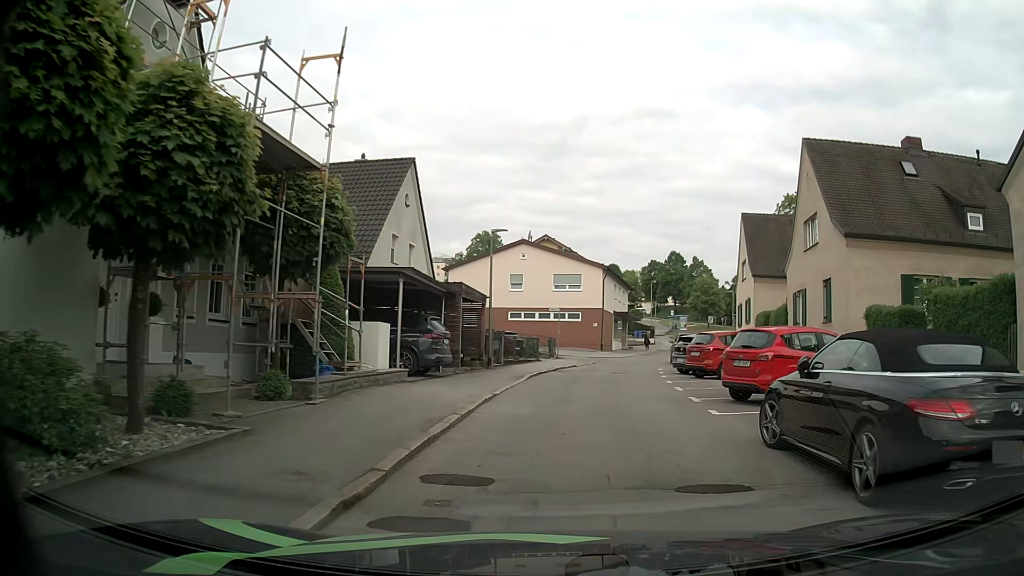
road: residential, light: Day
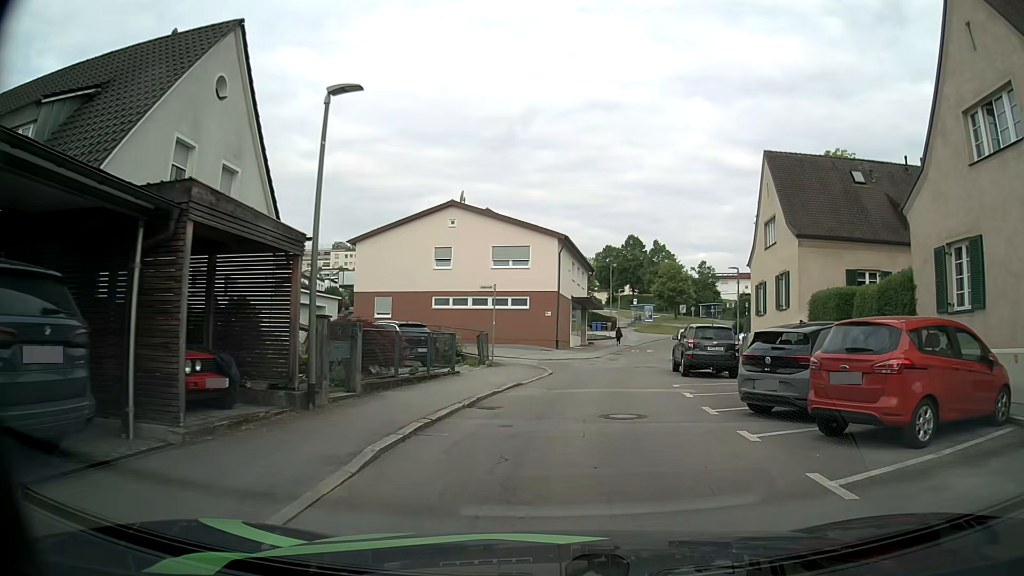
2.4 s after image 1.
(+0.6, +14.6) m; +5°
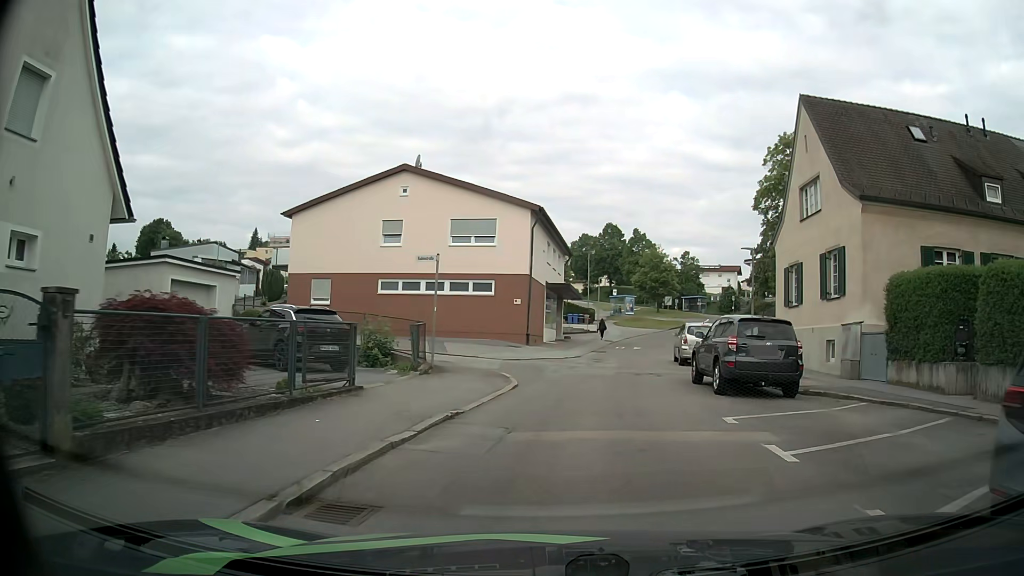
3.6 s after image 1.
(+0.1, +7.5) m; +2°
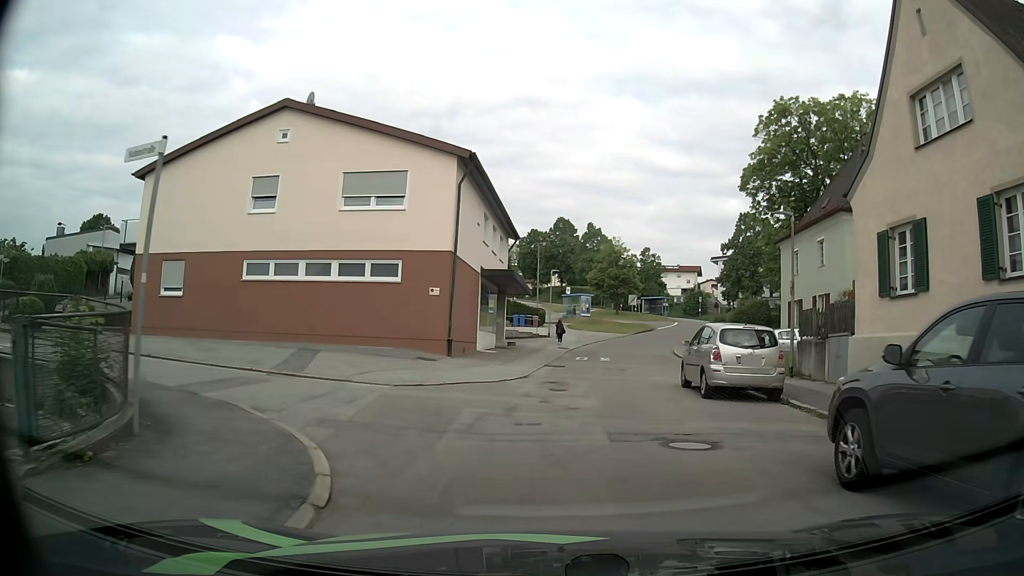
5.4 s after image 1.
(+0.4, +11.1) m; +5°
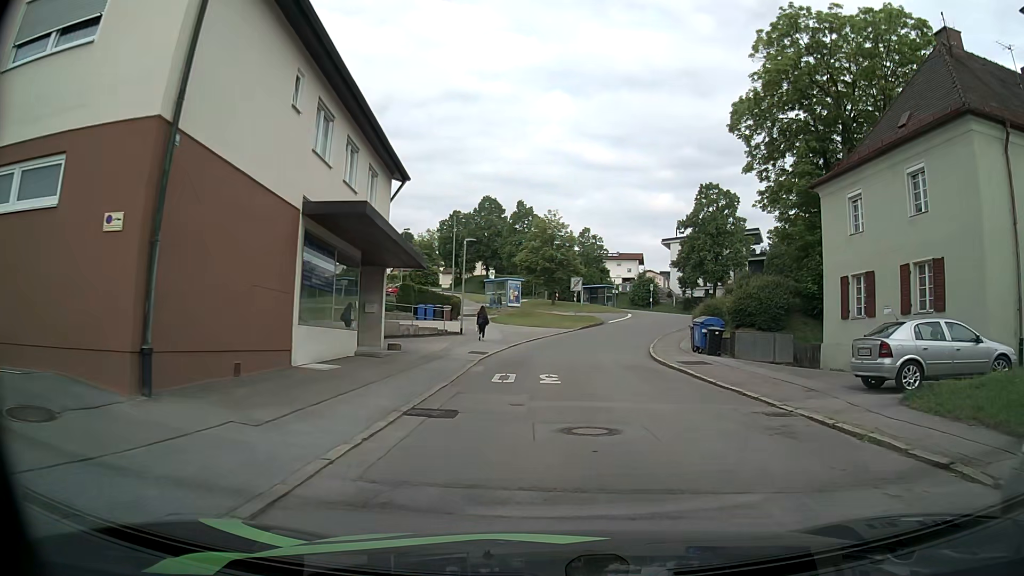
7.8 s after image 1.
(+0.7, +14.9) m; +4°
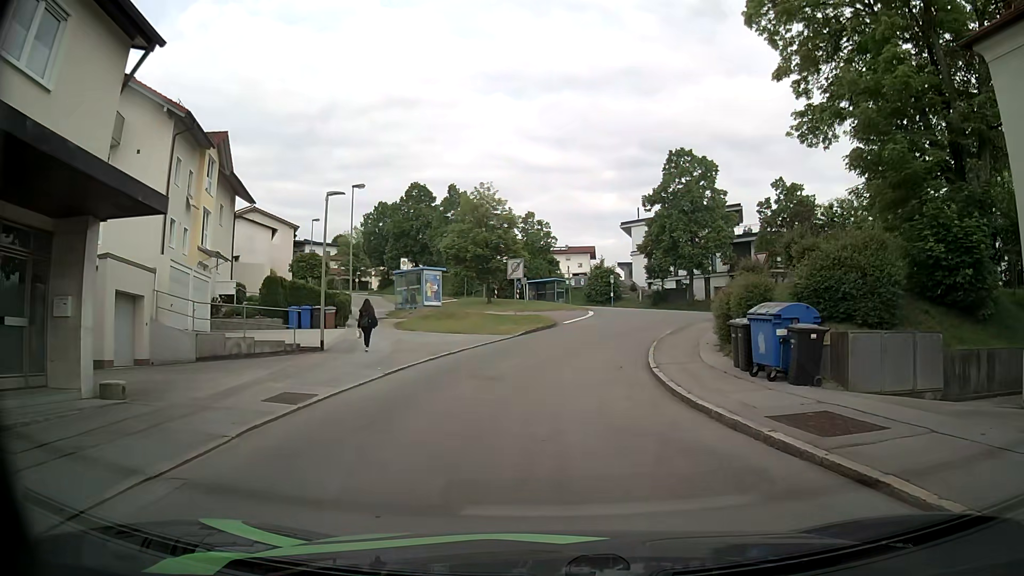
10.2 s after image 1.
(+1.2, +14.3) m; +6°
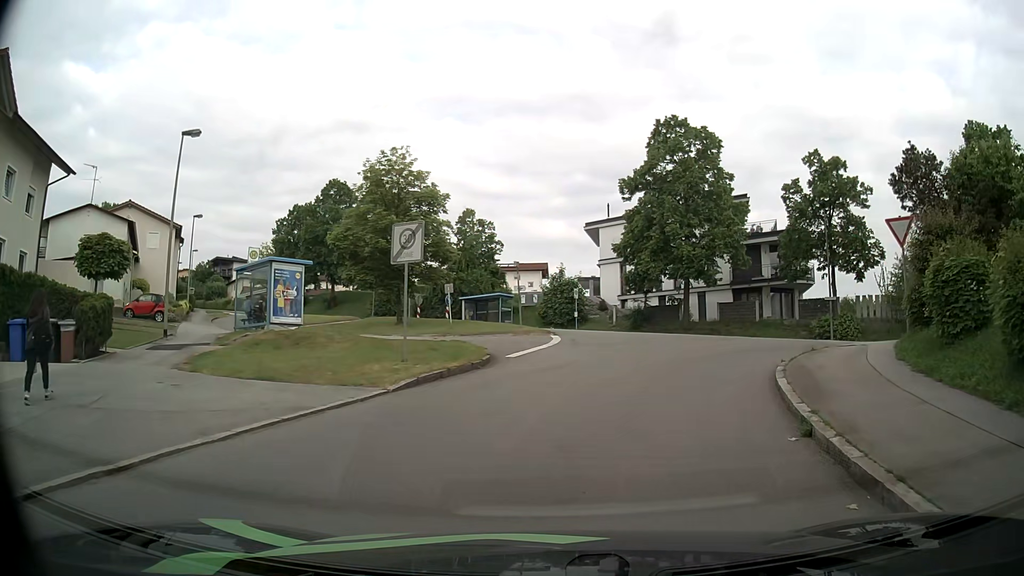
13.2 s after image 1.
(+0.1, +16.4) m; +3°
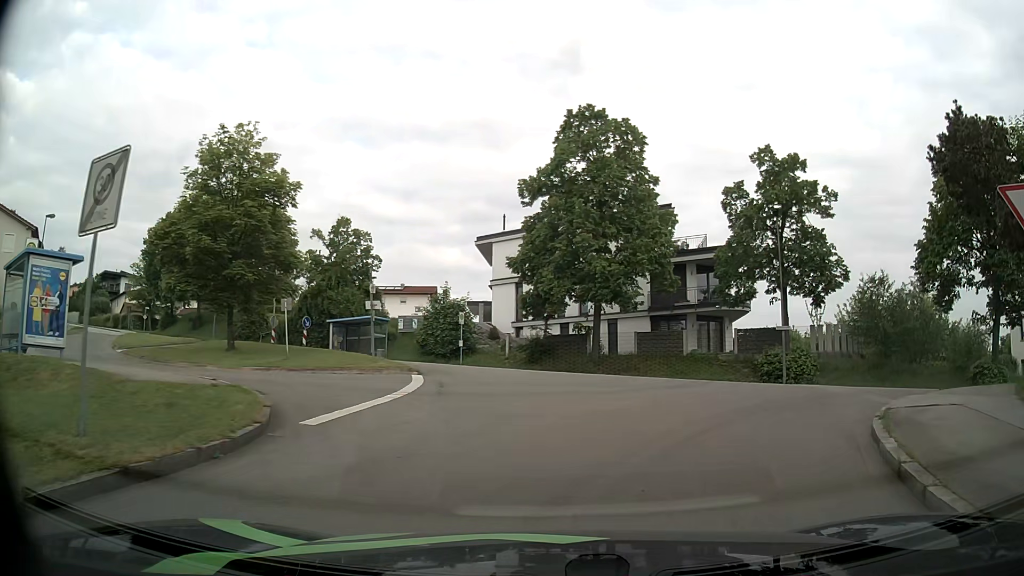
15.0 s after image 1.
(+0.6, +8.0) m; +11°
(+2, +10) (+8, +17) (+18, +18) (+27, +15) (+37, +13) (+47, +11) (+57, +9) (+67, +8) (+75, +13) (+75, +23) m
